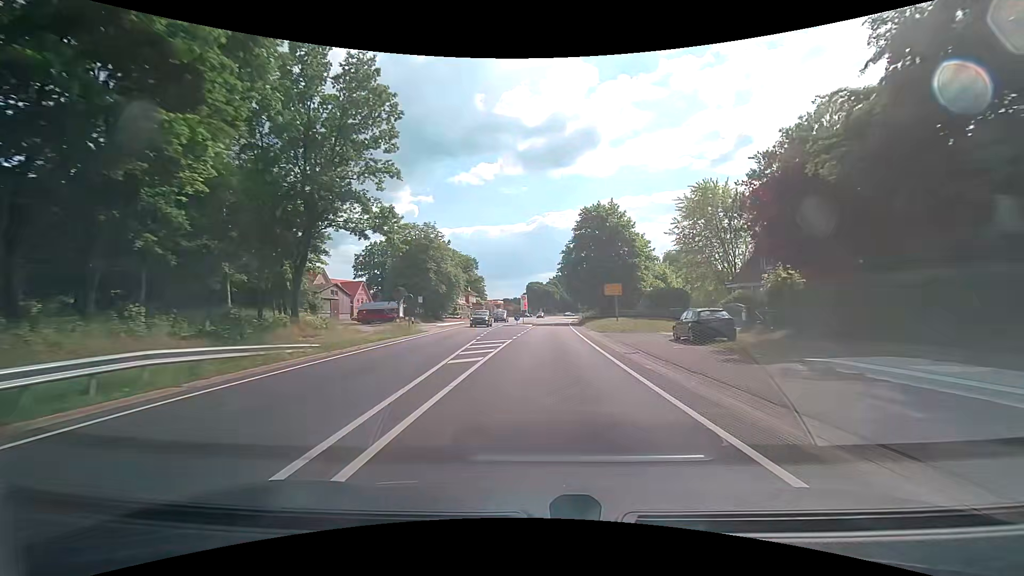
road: primary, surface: asphalt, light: Day
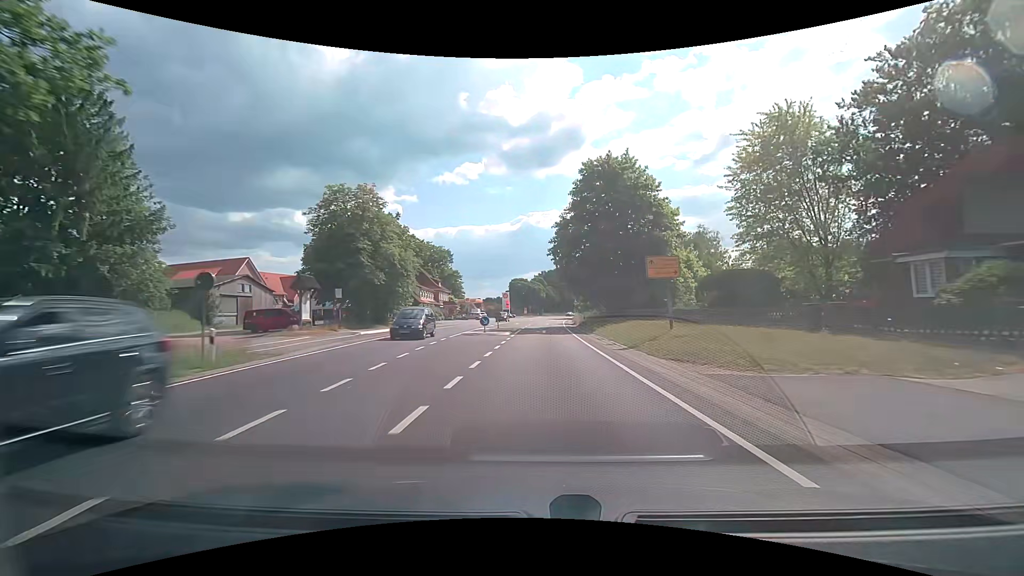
(+0.4, +20.9) m; +2°
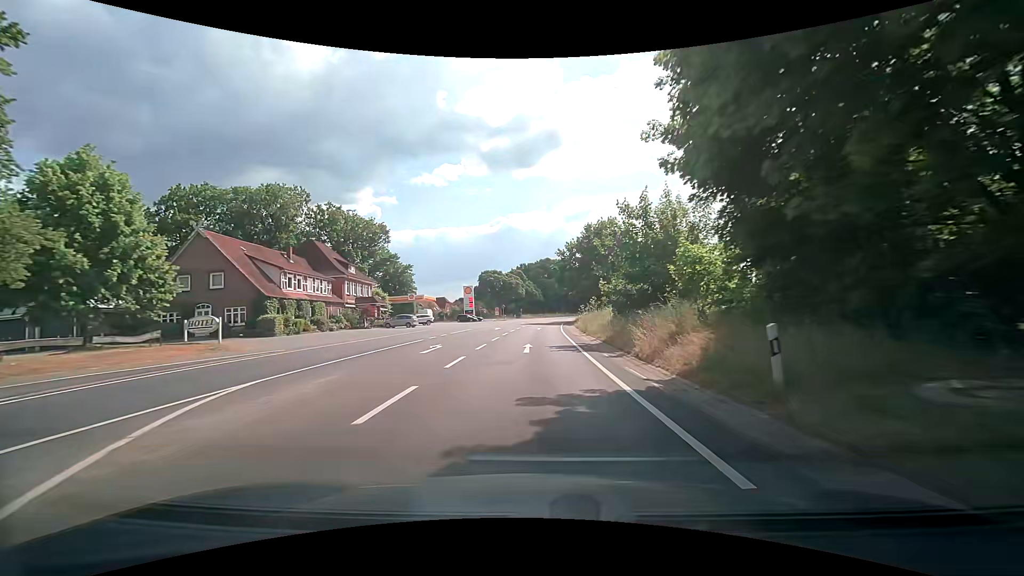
(+1.5, +42.1) m; +3°
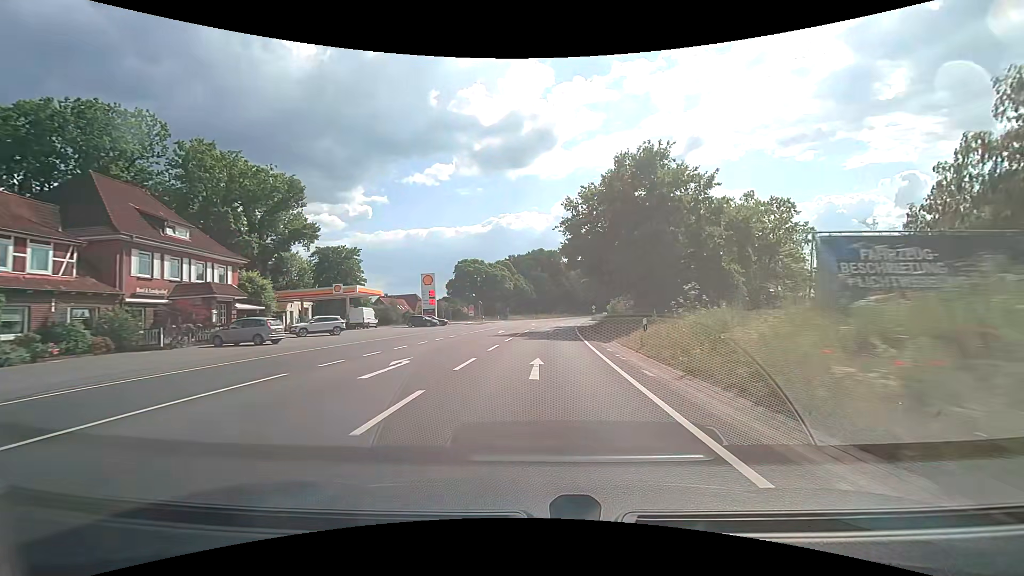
(+0.3, +31.9) m; +1°
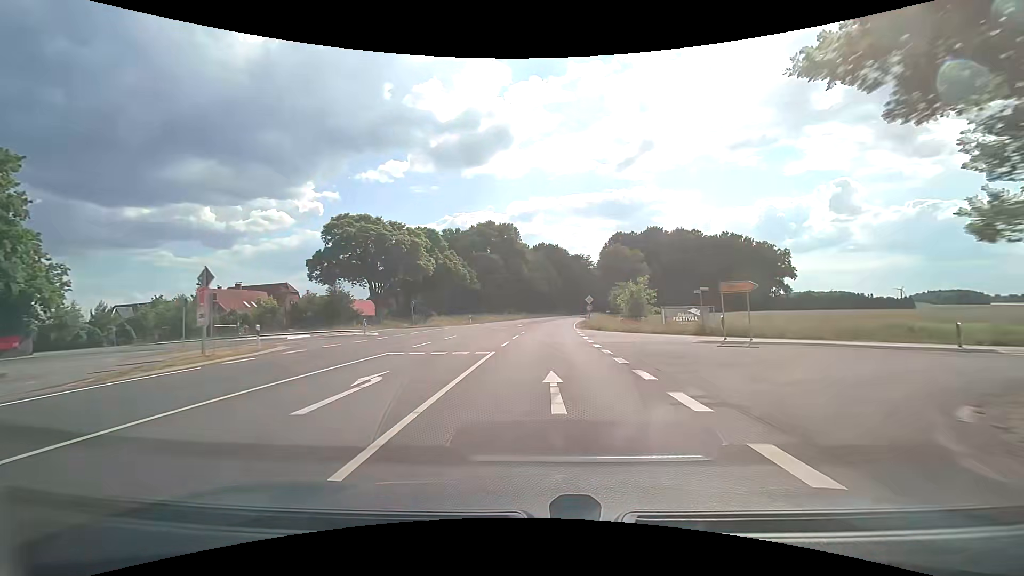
(+2.2, +53.3) m; +5°
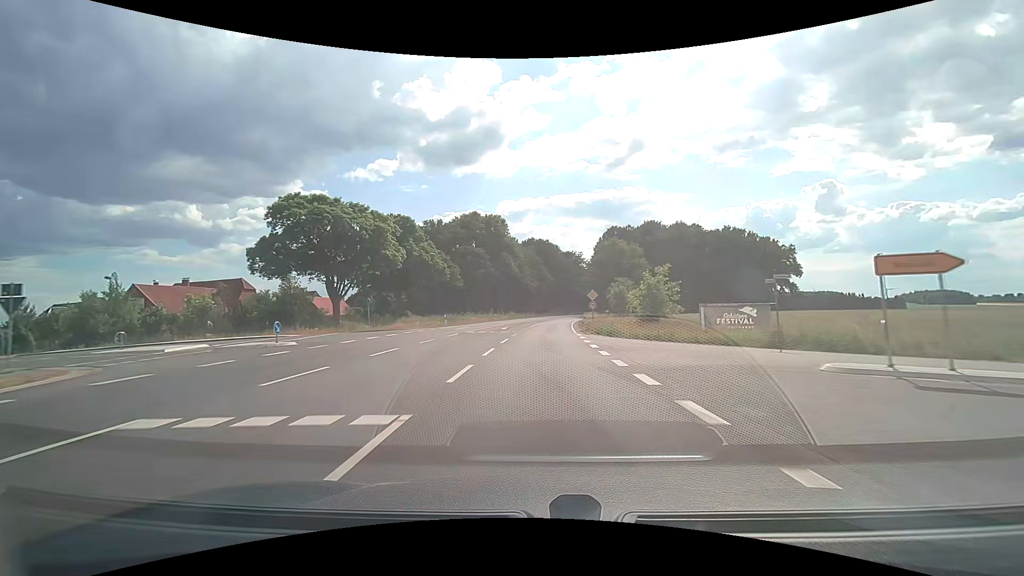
(+0.1, +10.6) m; +1°
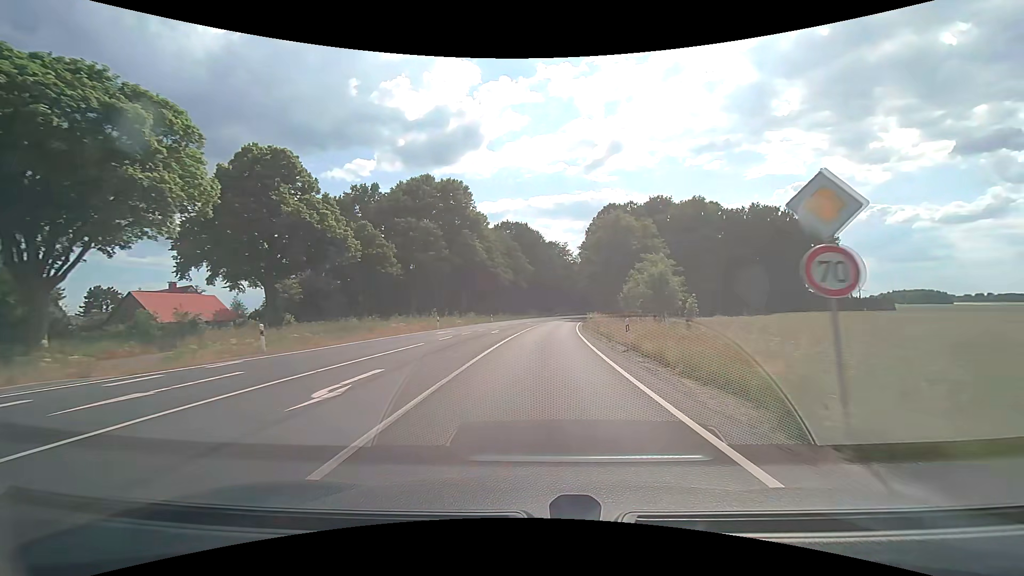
(+0.8, +31.7) m; +3°
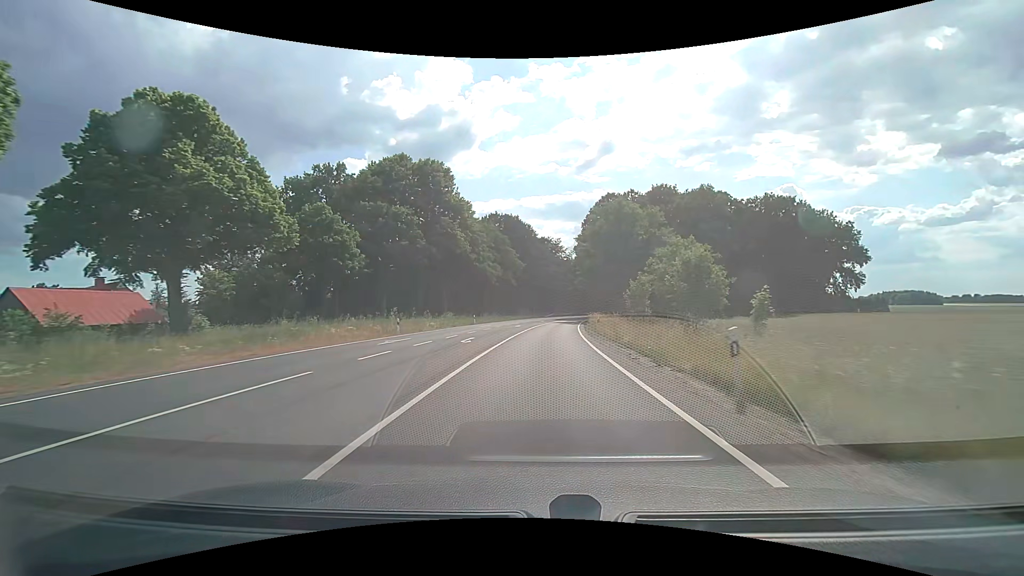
(+0.1, +10.6) m; +1°
(0, +10) (0, +20) (+1, +30) (+1, +40) (+2, +50) (+3, +60) (+4, +70) (+6, +80) (+7, +90) (+9, +99) m
